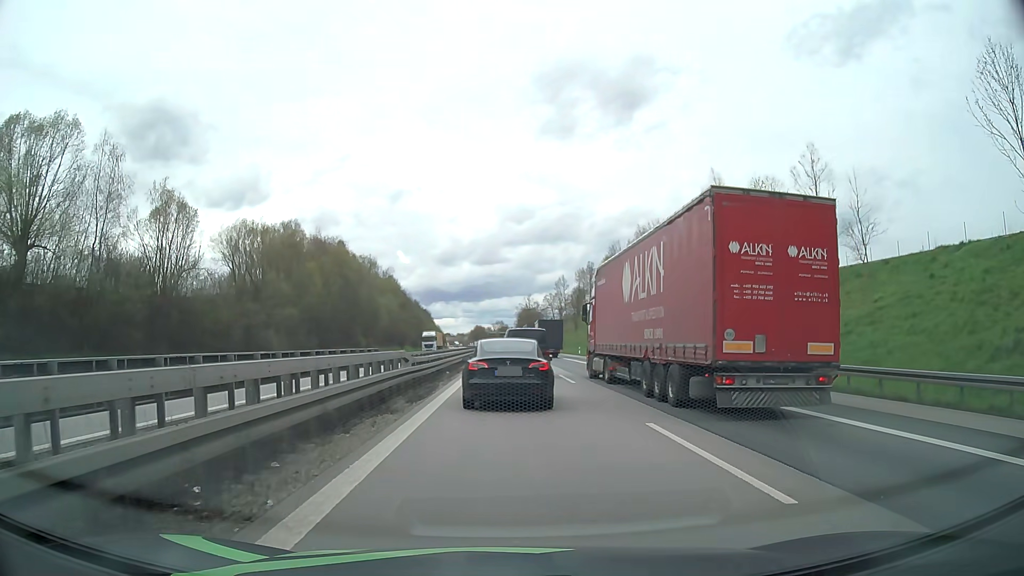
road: motorway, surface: asphalt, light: Day
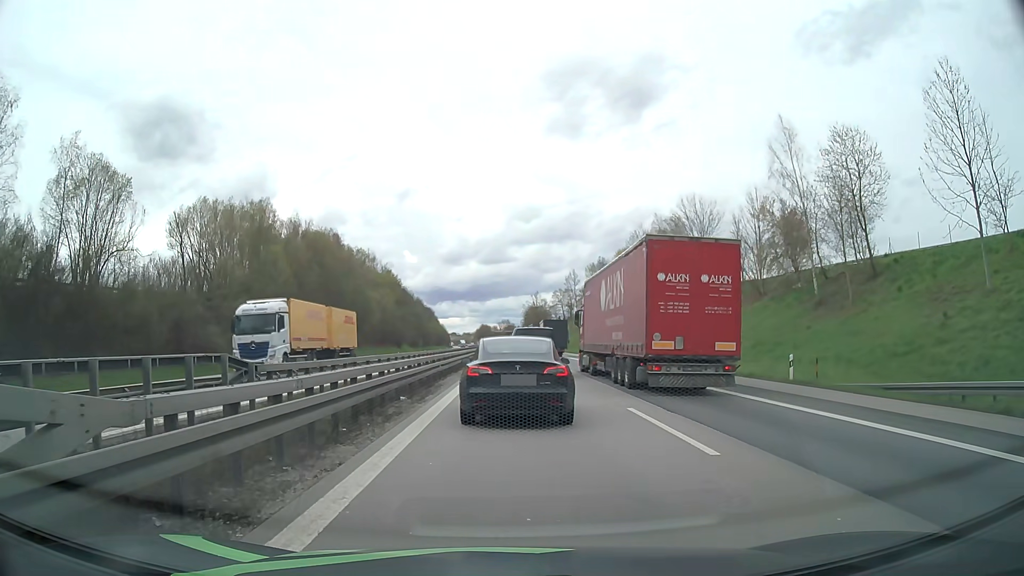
(-0.1, +15.4) m; -1°
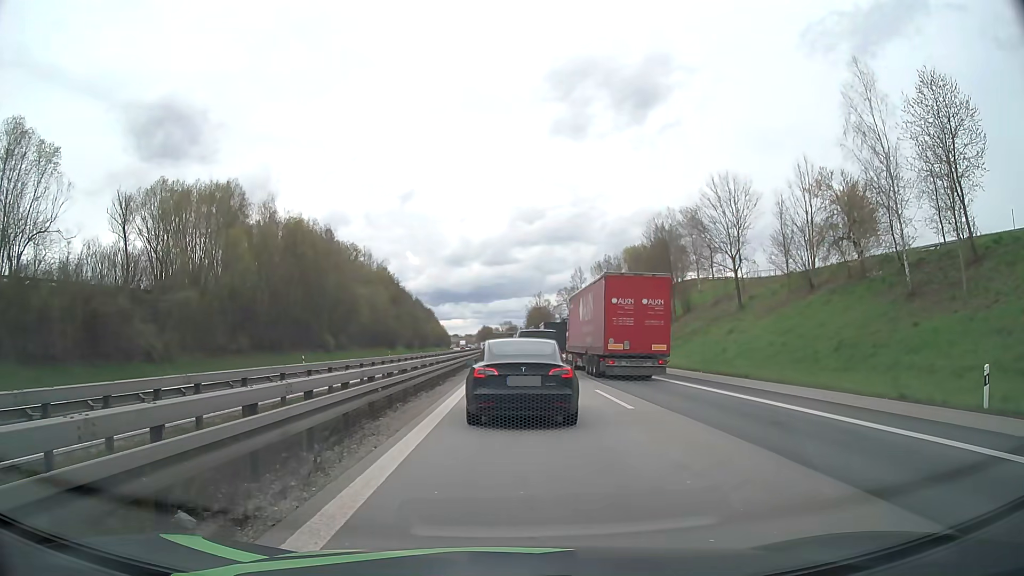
(+0.1, +11.7) m; 0°
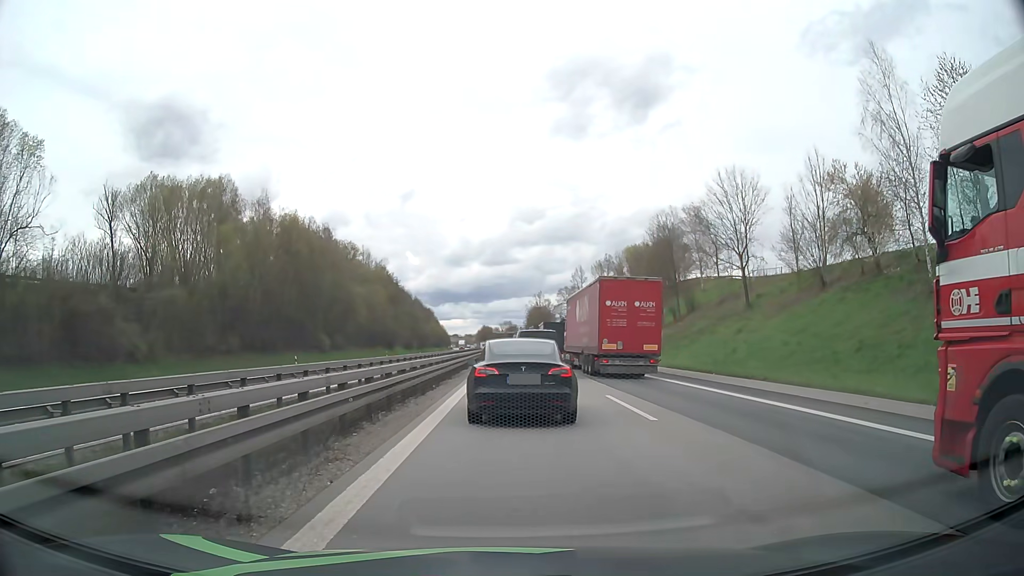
(0.0, +2.3) m; +1°
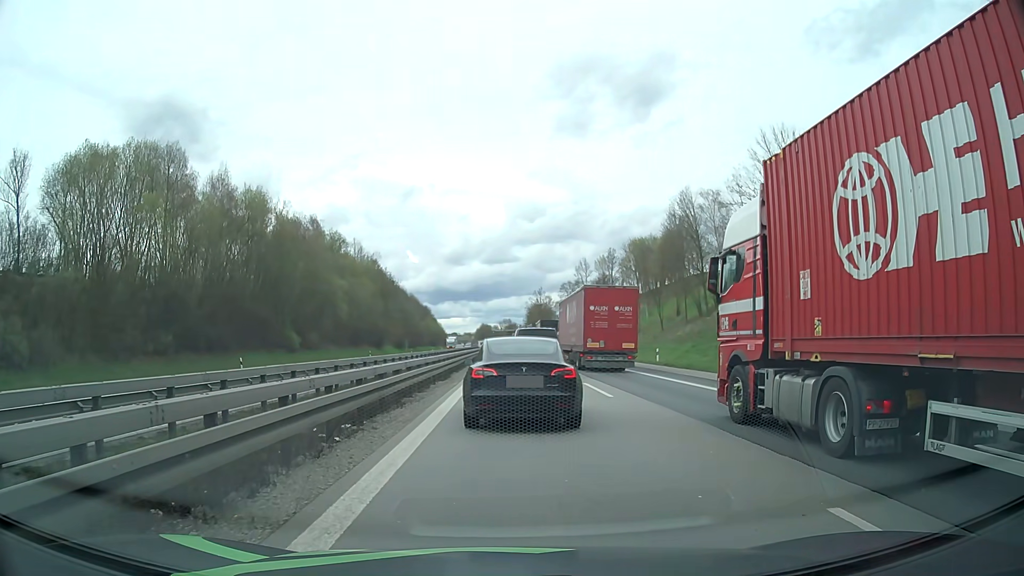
(0.0, +13.0) m; 0°
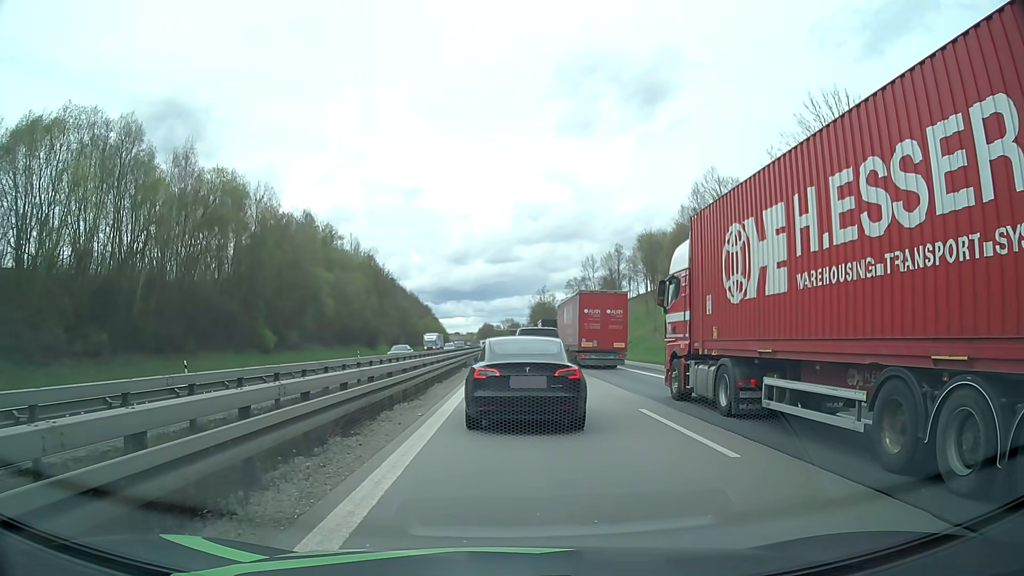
(0.0, +9.3) m; 0°
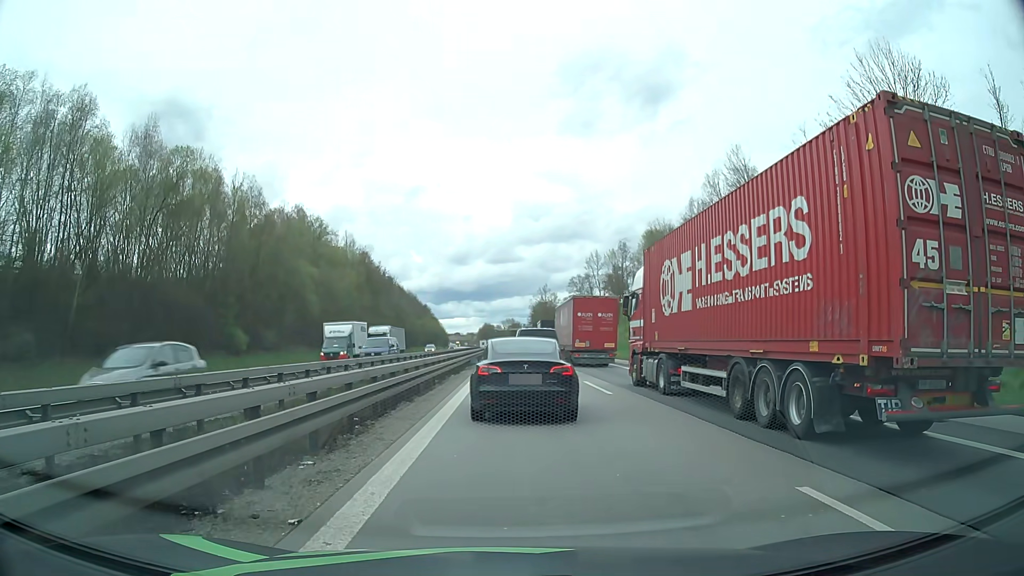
(-0.1, +7.8) m; -1°
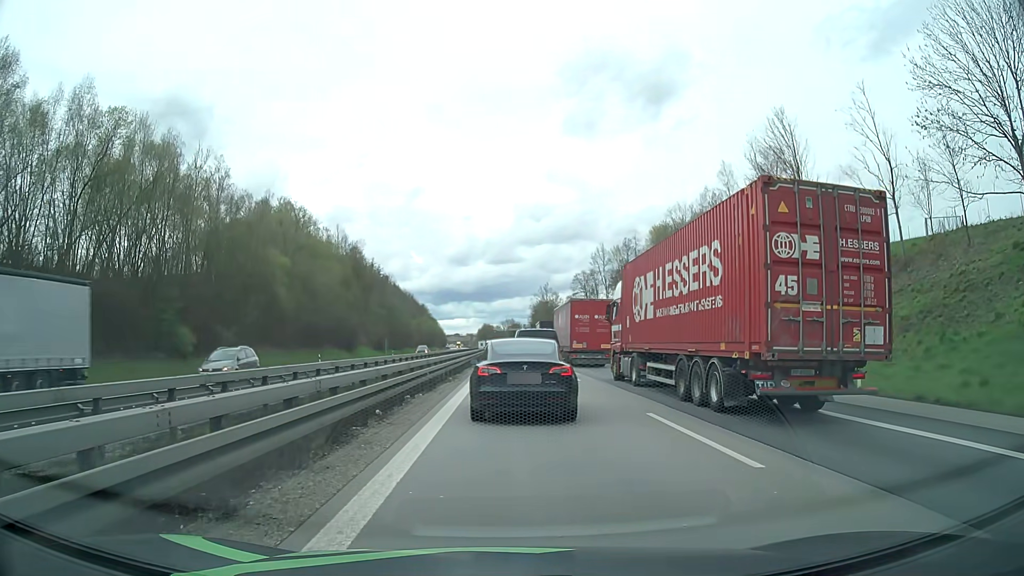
(+0.1, +11.1) m; +1°
